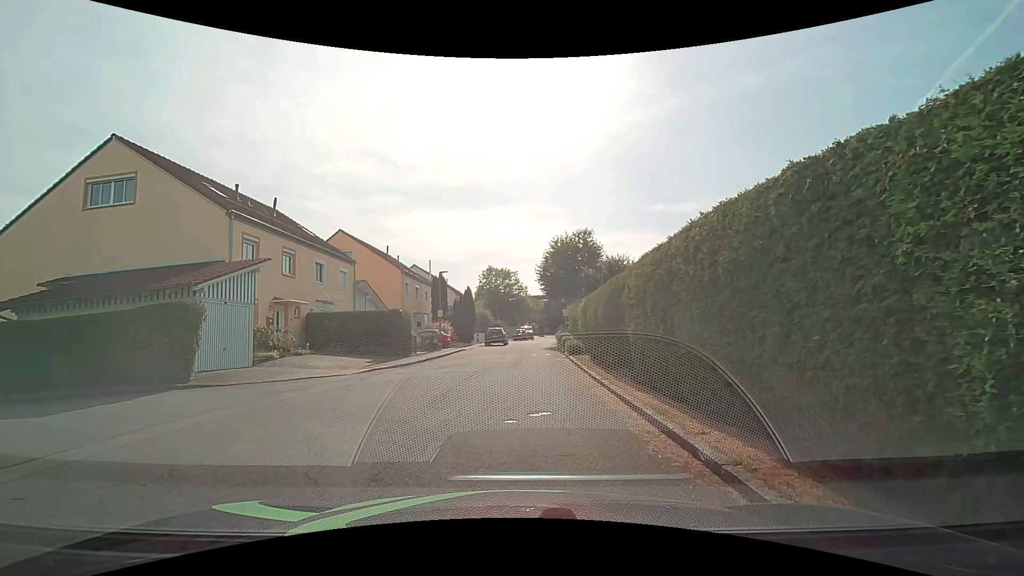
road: residential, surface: asphalt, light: Day
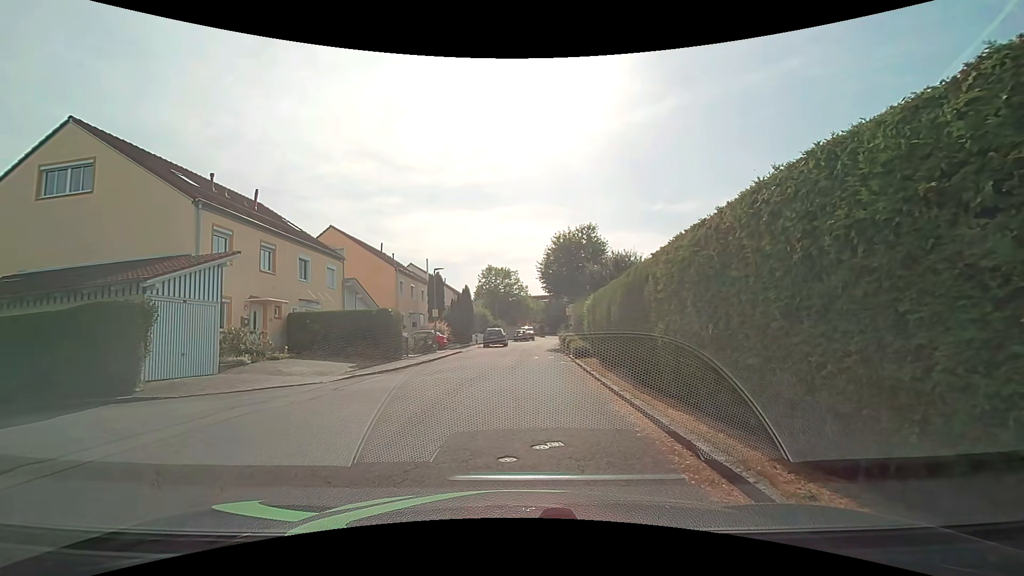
(0.0, +2.1) m; +2°
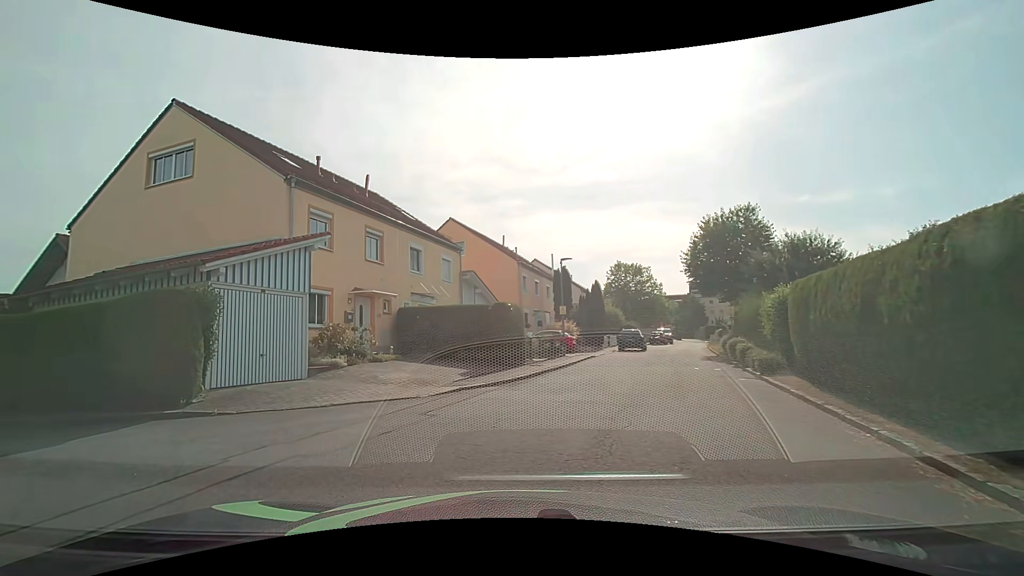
(-0.5, +4.5) m; -14°
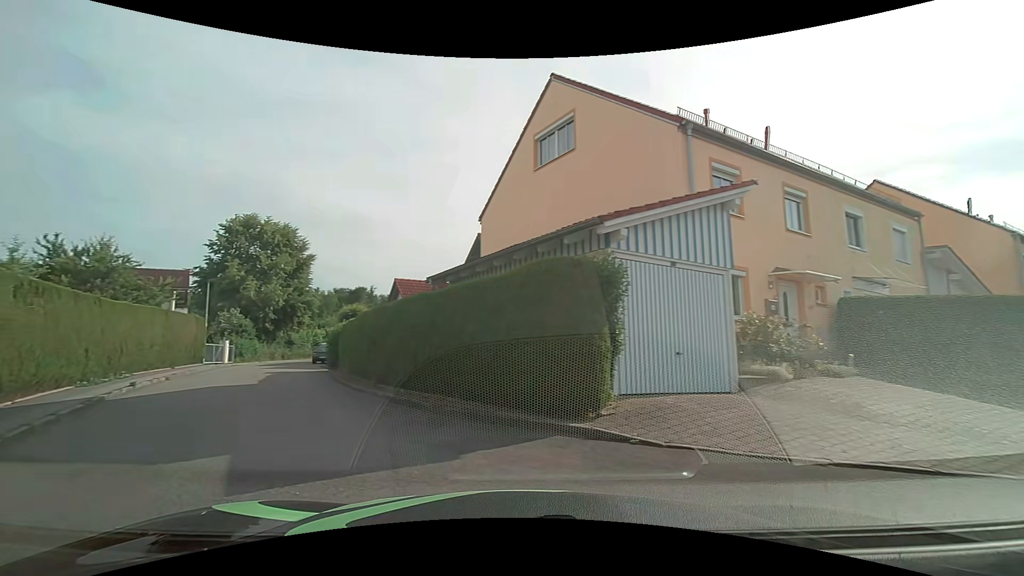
(-1.6, +4.3) m; -42°
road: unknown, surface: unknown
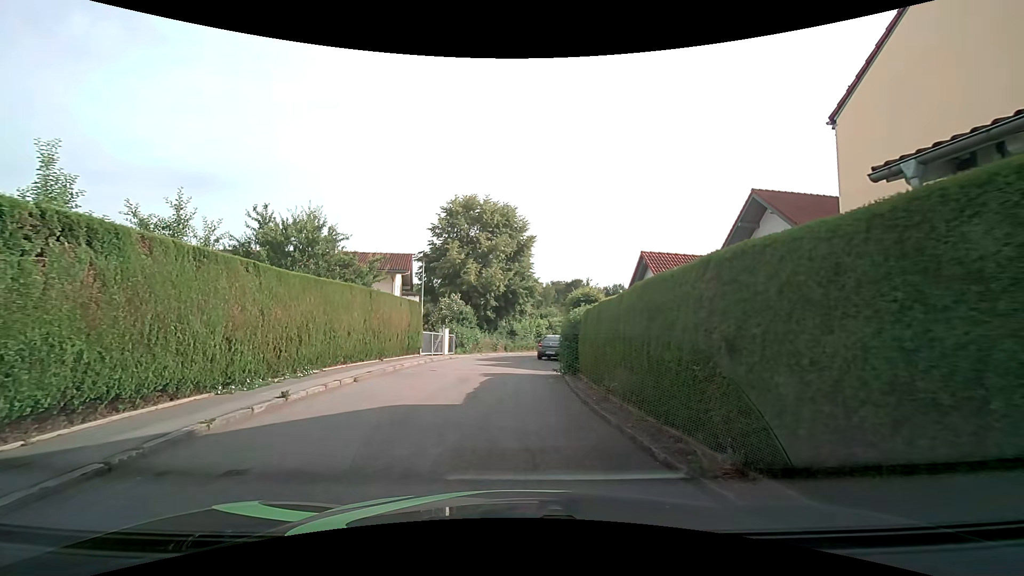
(-2.7, +8.0) m; -23°
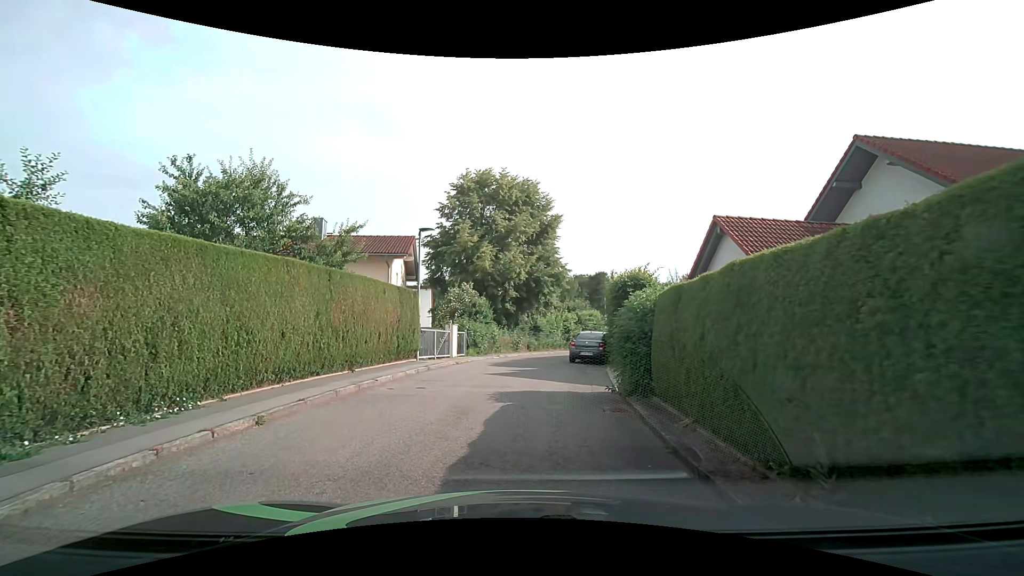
(-0.1, +5.9) m; -3°
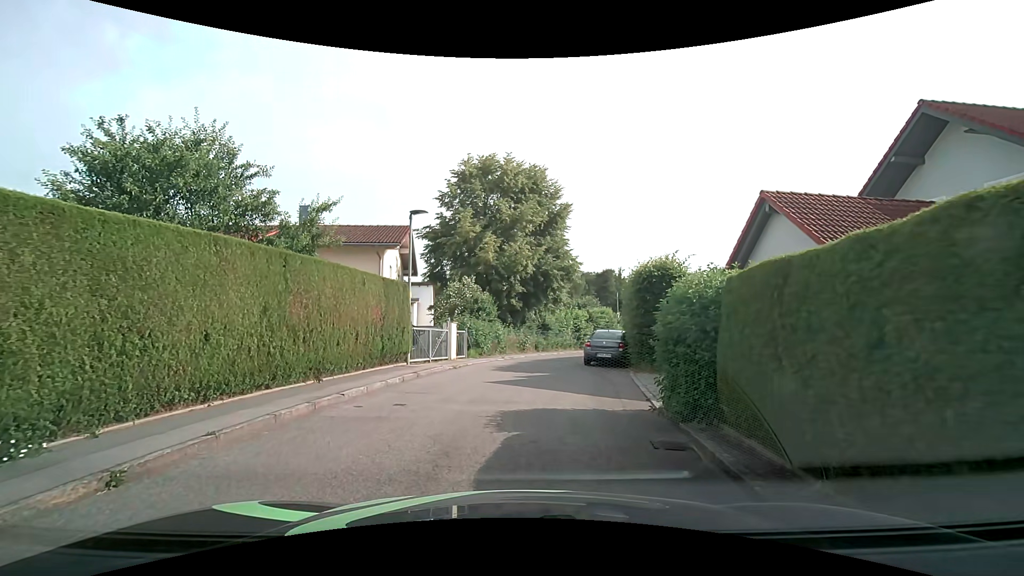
(0.0, +2.7) m; 0°
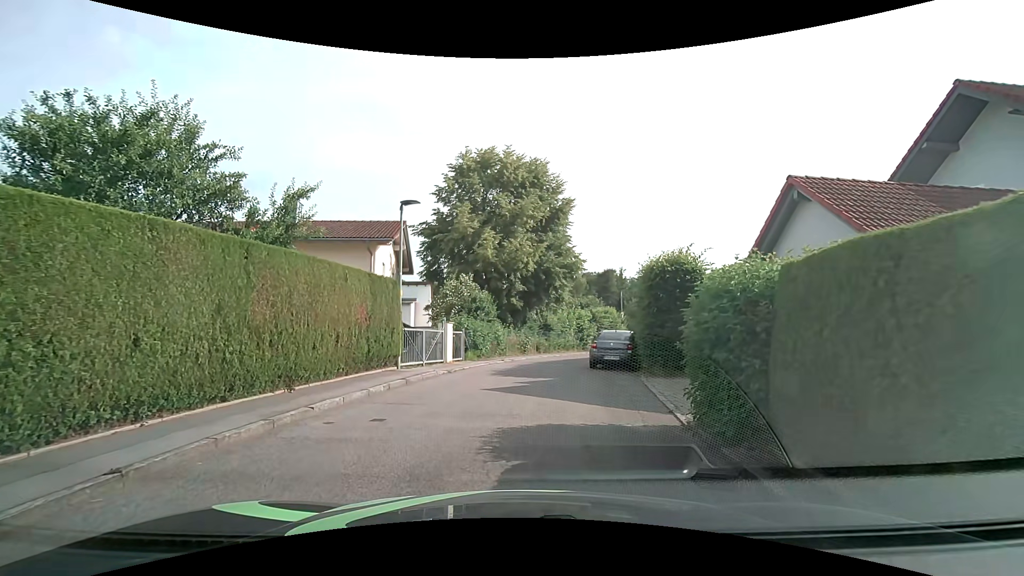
(0.0, +1.4) m; +1°
